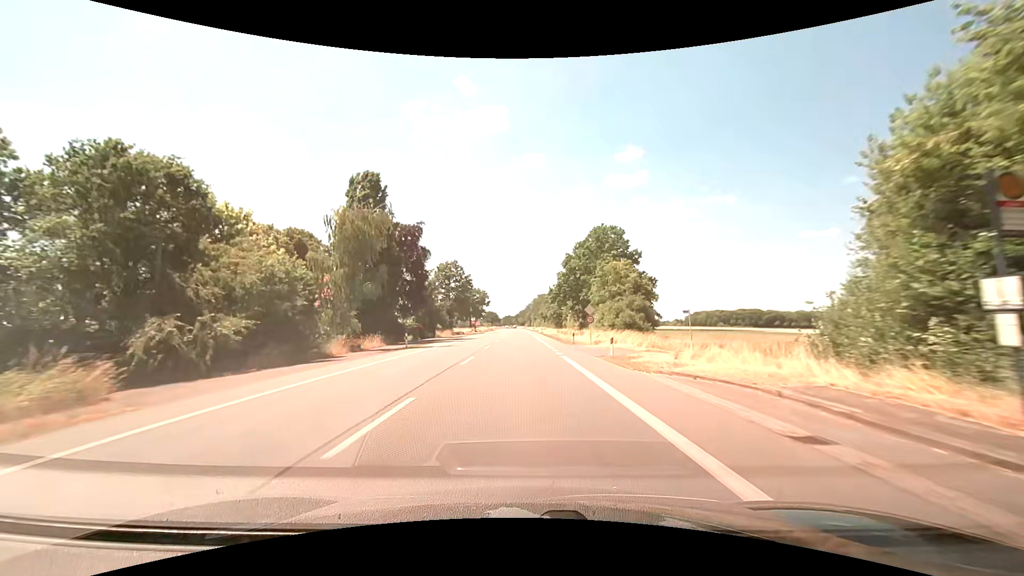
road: primary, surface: asphalt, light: Day
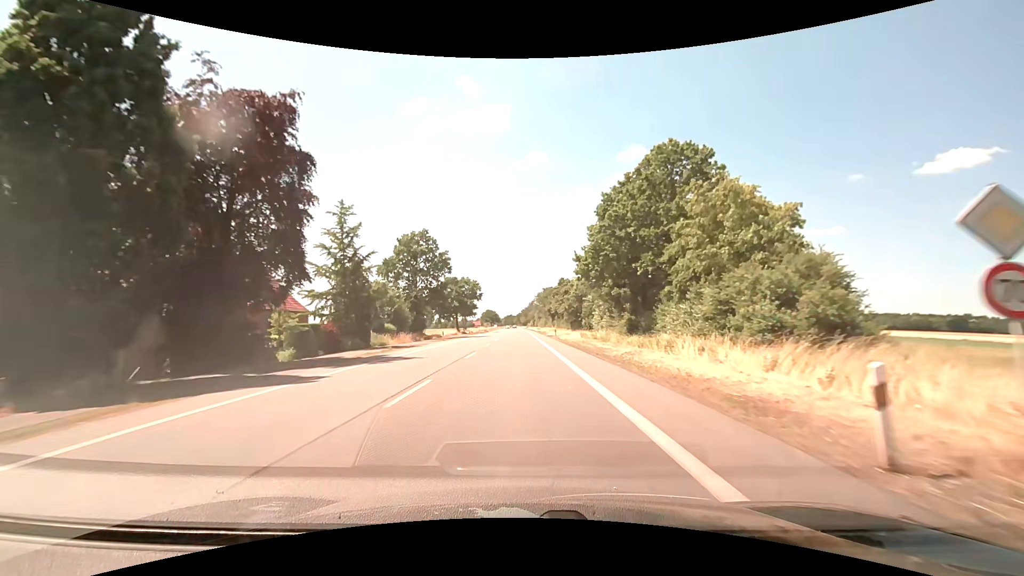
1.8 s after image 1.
(-0.2, +32.8) m; 0°
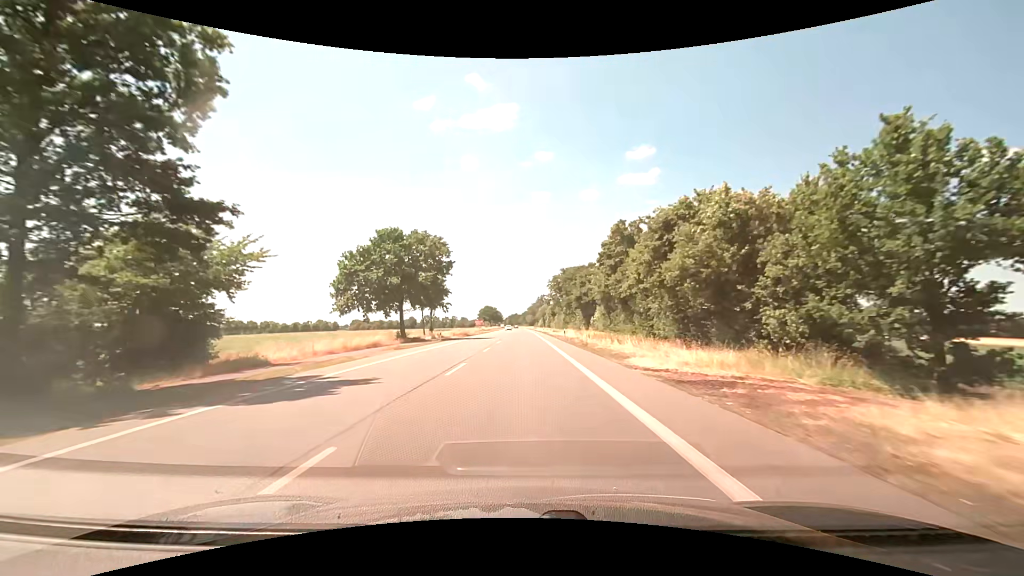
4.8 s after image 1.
(-0.6, +54.7) m; -1°
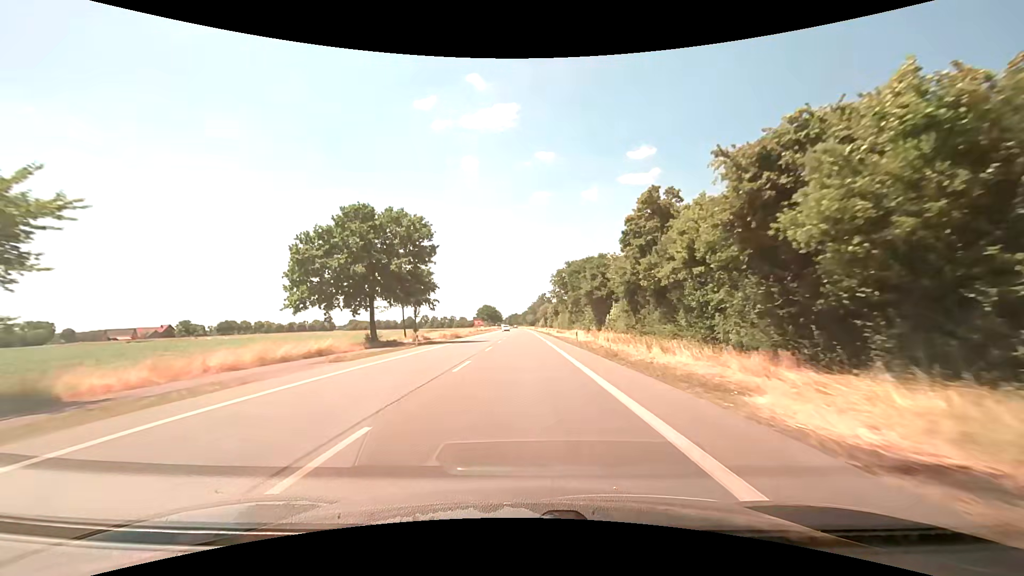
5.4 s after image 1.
(0.0, +10.9) m; 0°
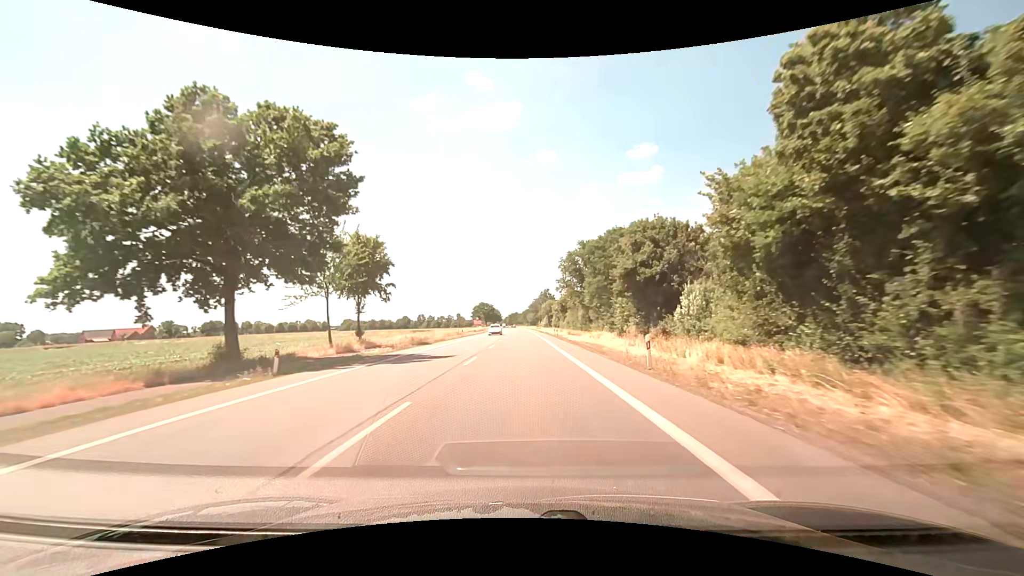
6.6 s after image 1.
(0.0, +21.9) m; 0°
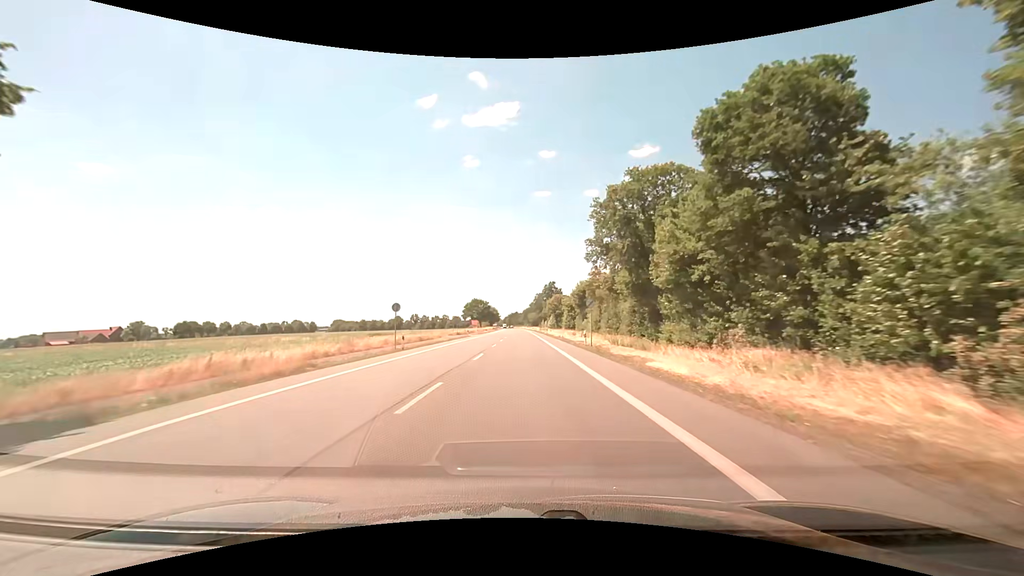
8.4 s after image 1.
(0.0, +32.8) m; 0°
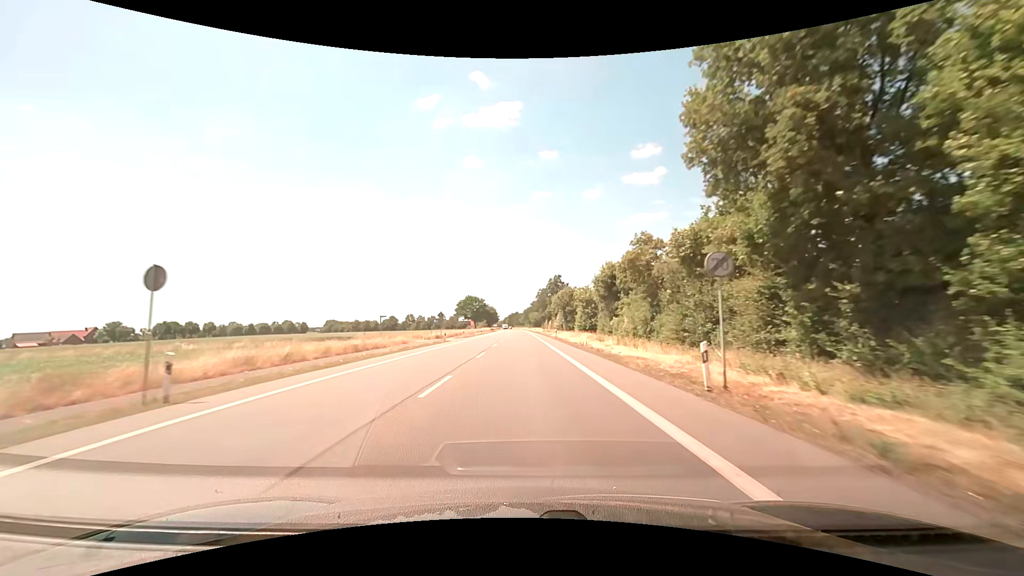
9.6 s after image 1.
(+0.1, +22.3) m; 0°
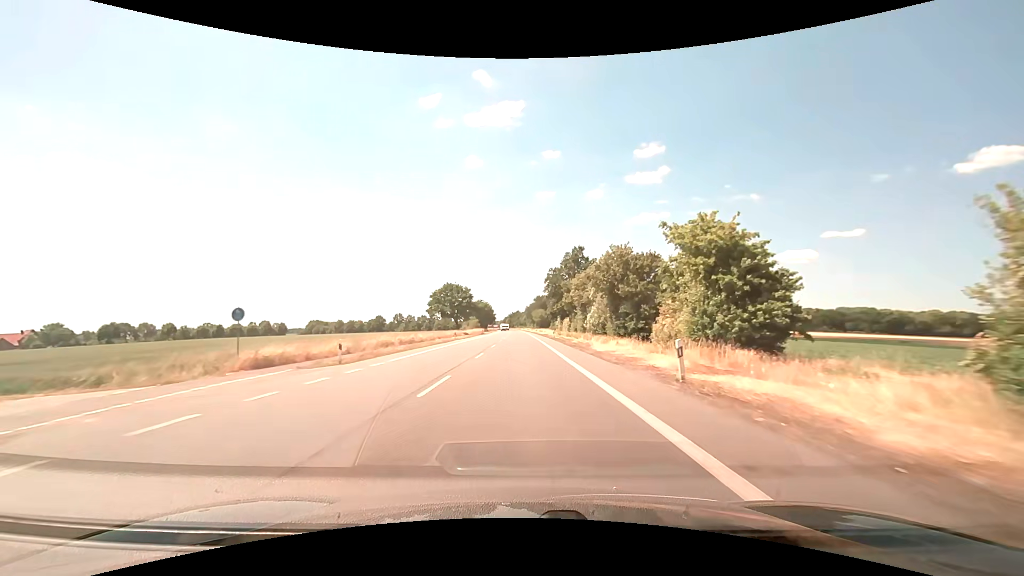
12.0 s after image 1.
(0.0, +47.9) m; 0°
(0, +10) (0, +20) (0, +30) (0, +40) (0, +50) (0, +60) (0, +70) (0, +80) (0, +90) (0, +100) m
